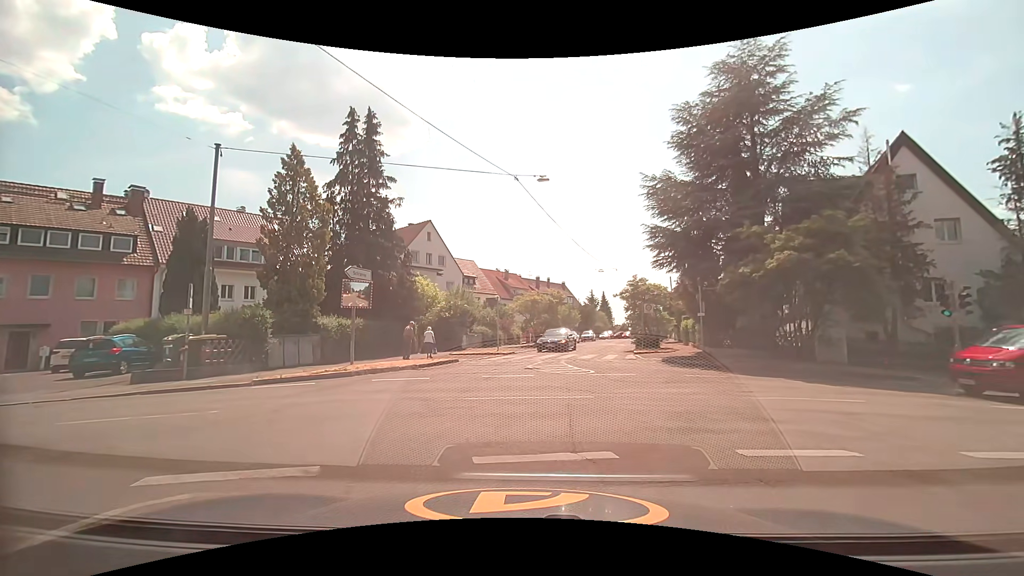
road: residential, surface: asphalt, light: Day
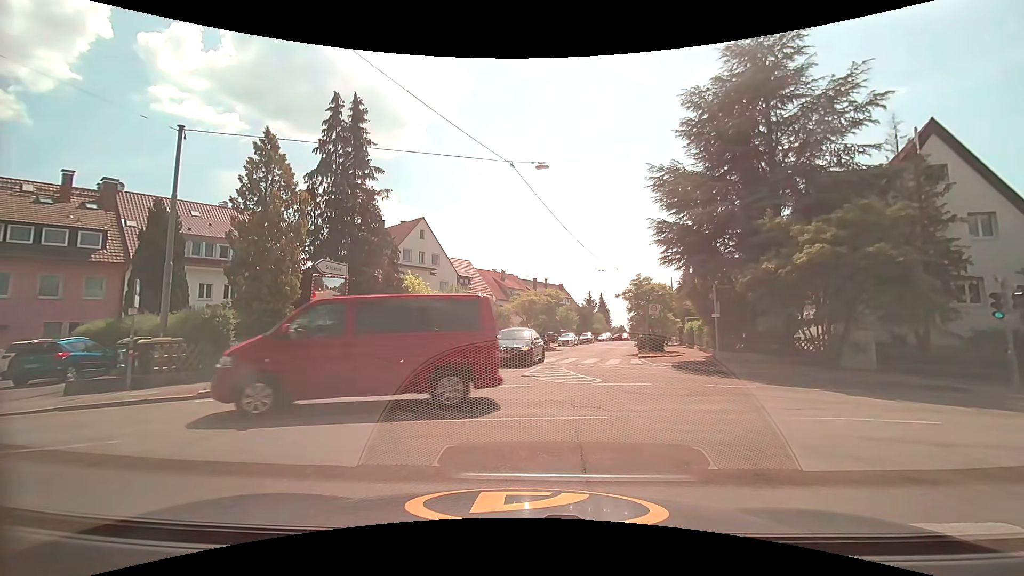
(0.0, +2.0) m; +1°
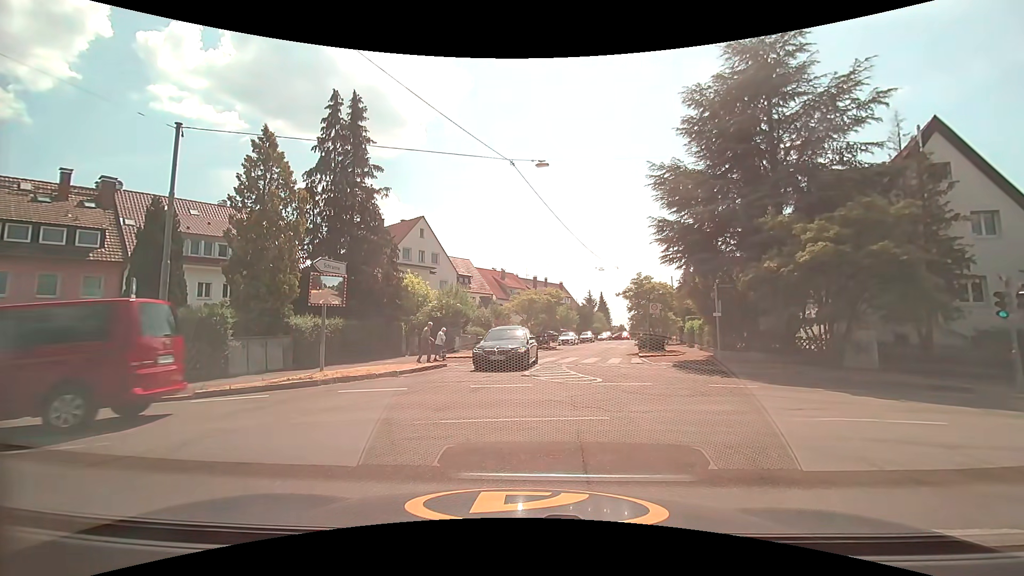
(0.0, +0.2) m; 0°
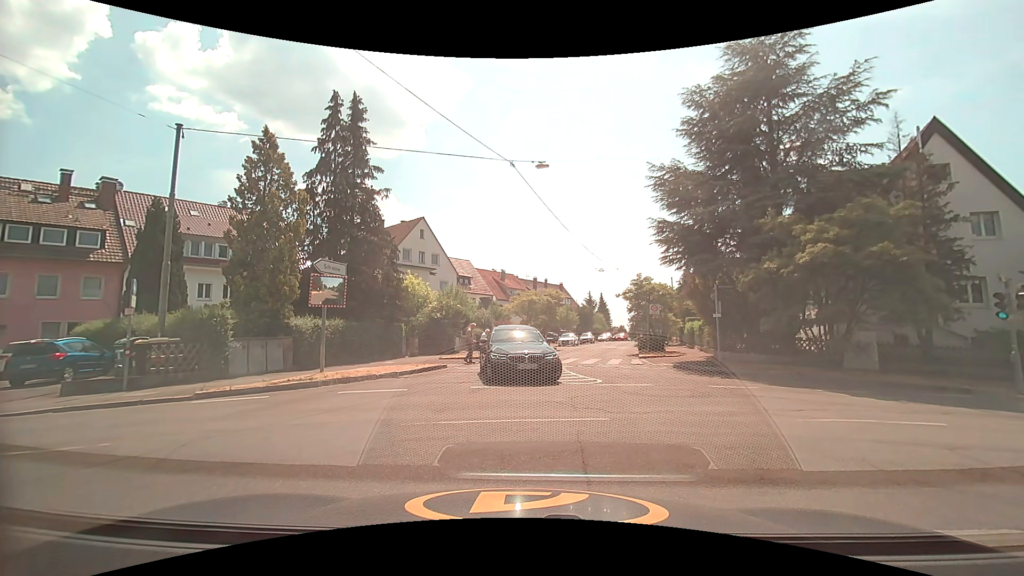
(0.0, +0.1) m; 0°
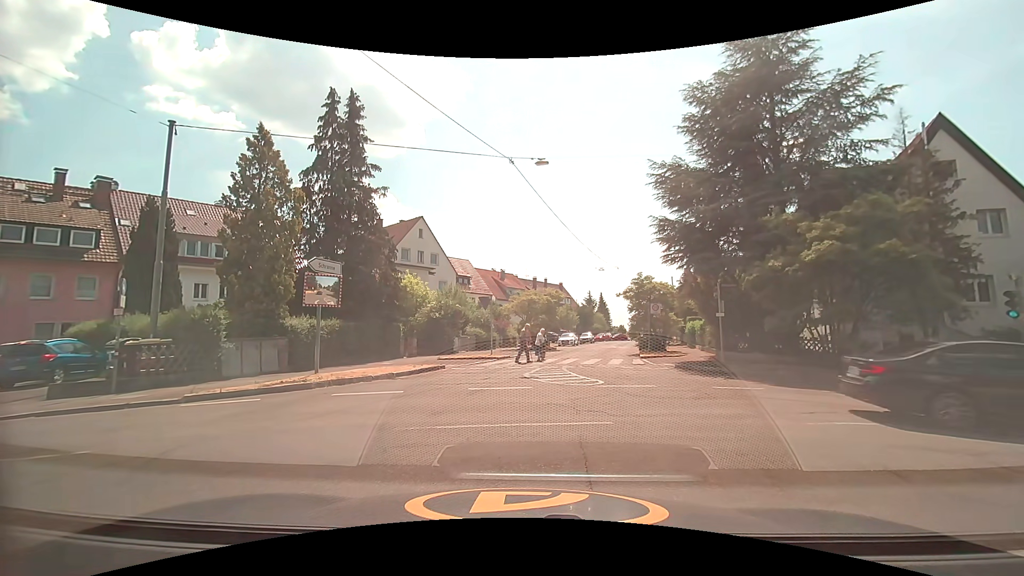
(0.0, +0.3) m; 0°
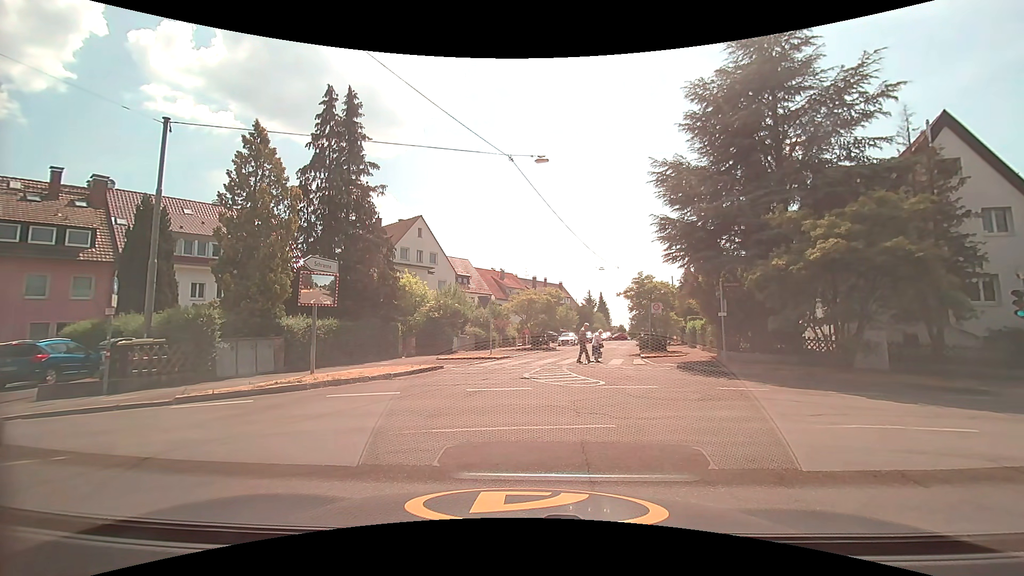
(0.0, +0.3) m; 0°
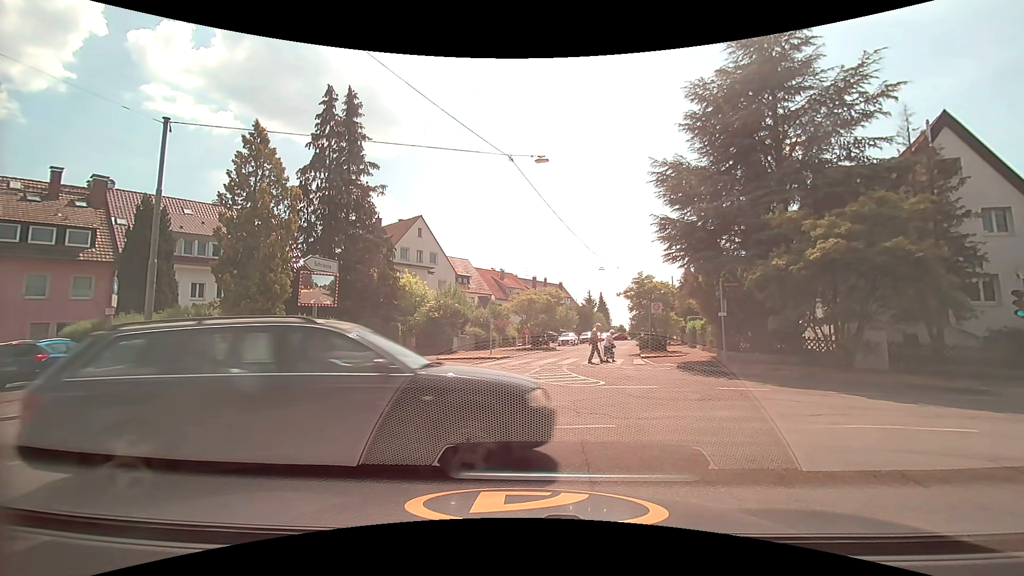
(0.0, 0.0) m; 0°
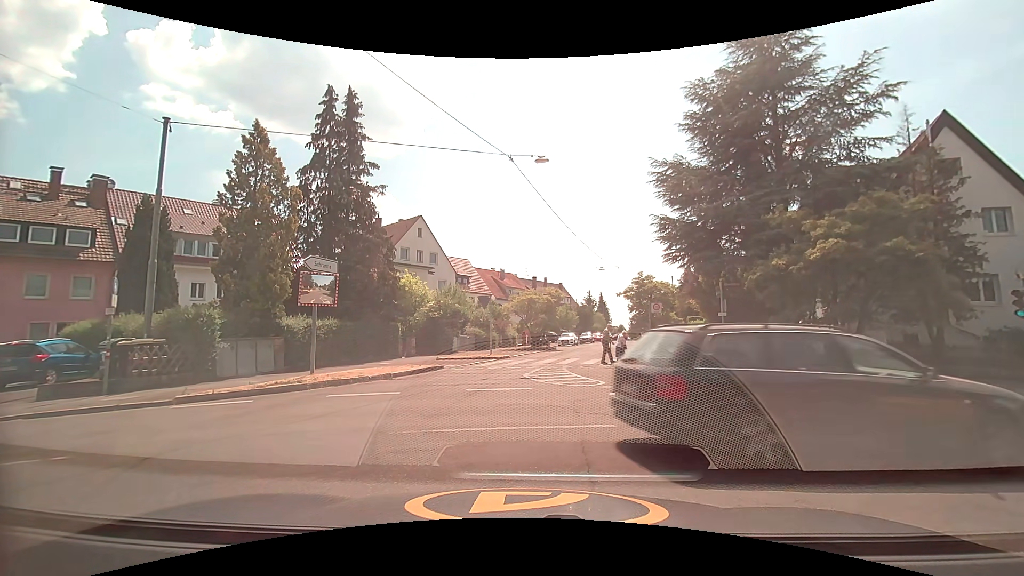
(0.0, 0.0) m; 0°
